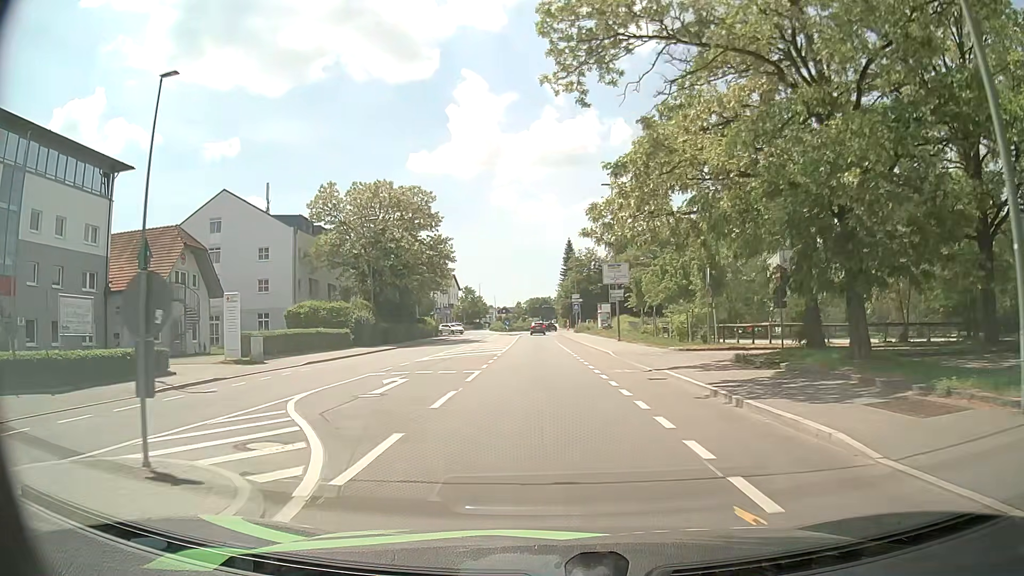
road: tertiary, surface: asphalt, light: Day
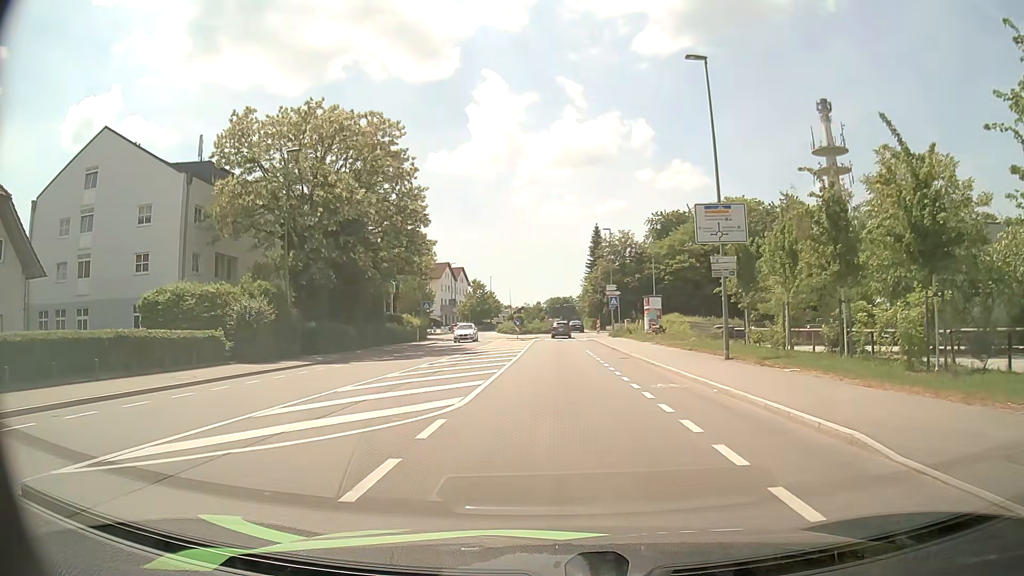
(-0.7, +22.3) m; -2°
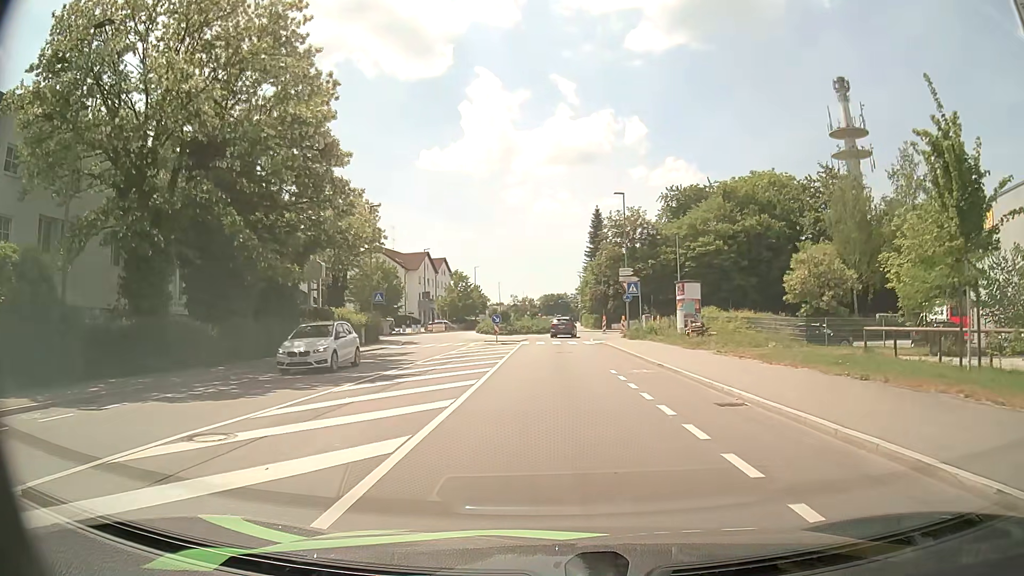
(-0.1, +16.7) m; 0°
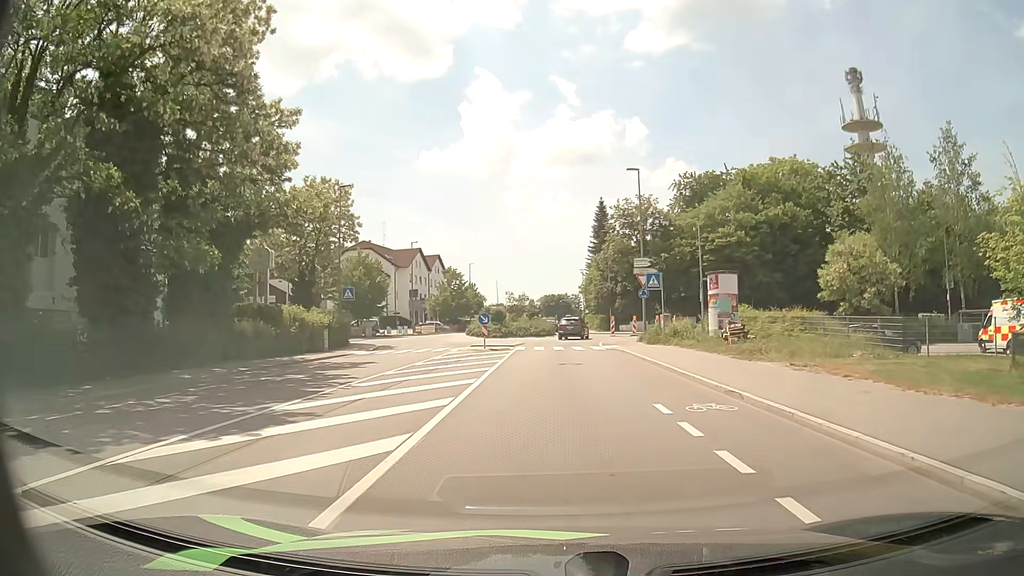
(0.0, +7.8) m; 0°
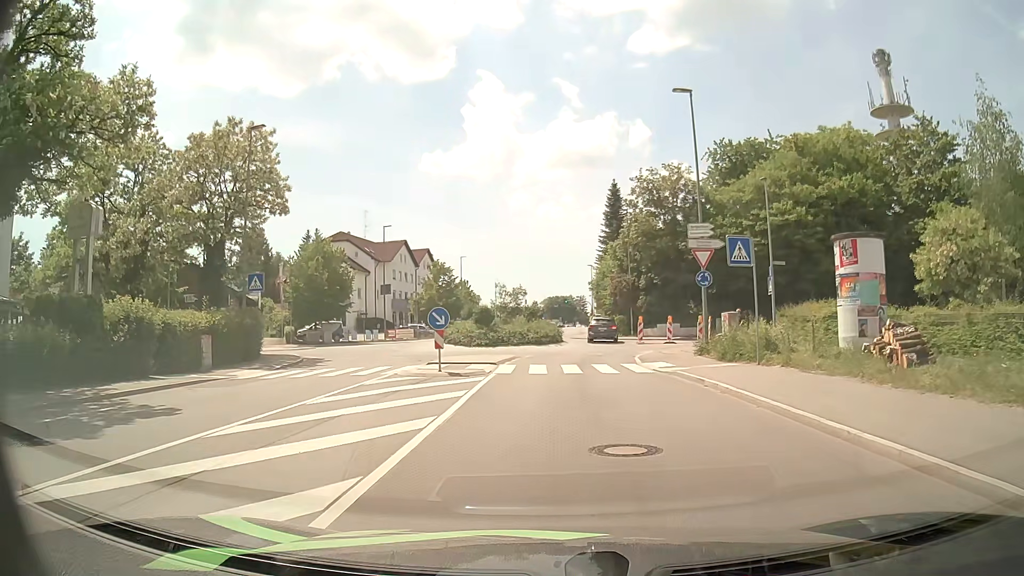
(-0.1, +14.4) m; 0°
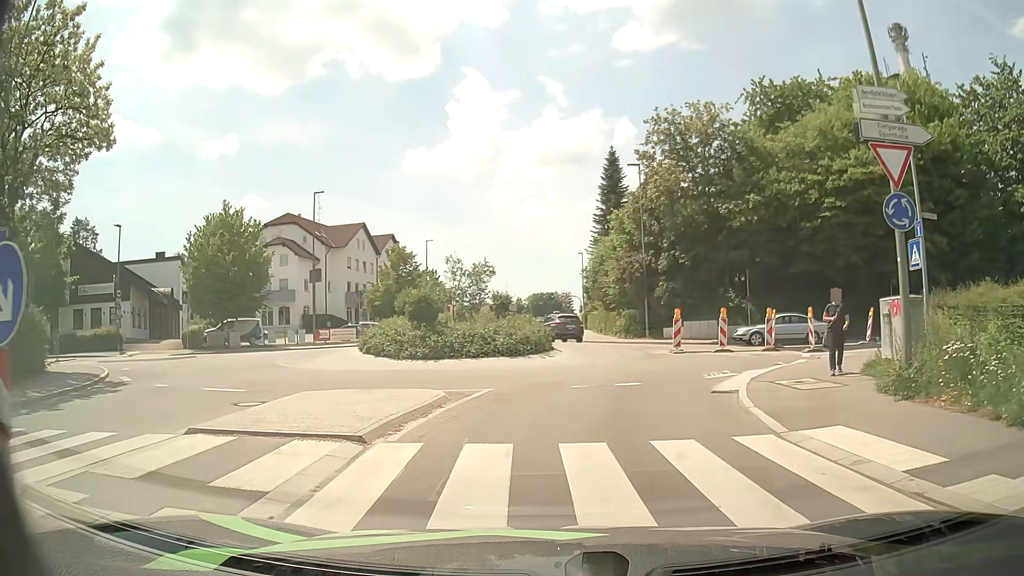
(-0.1, +15.1) m; 0°
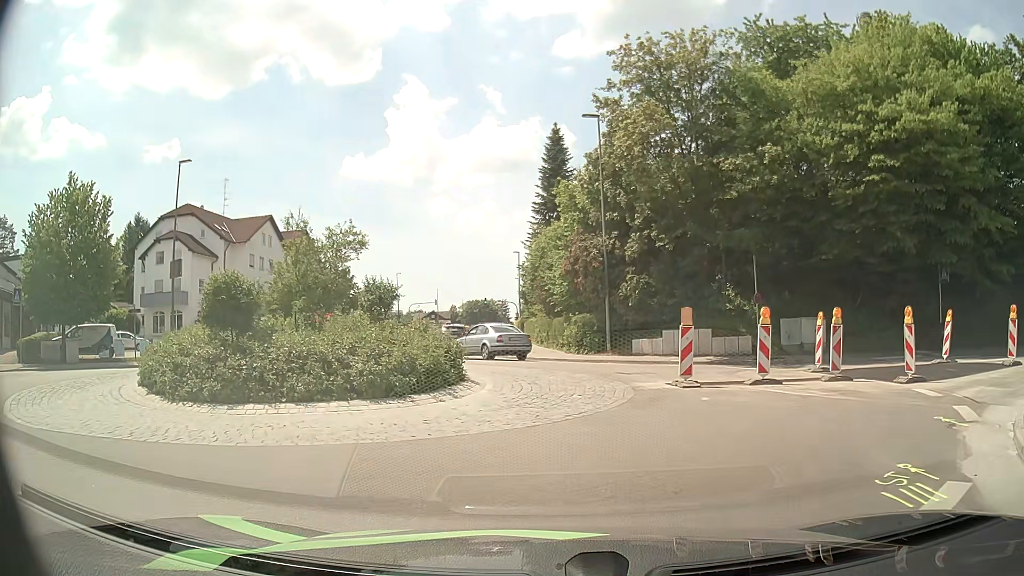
(+0.4, +11.0) m; +4°
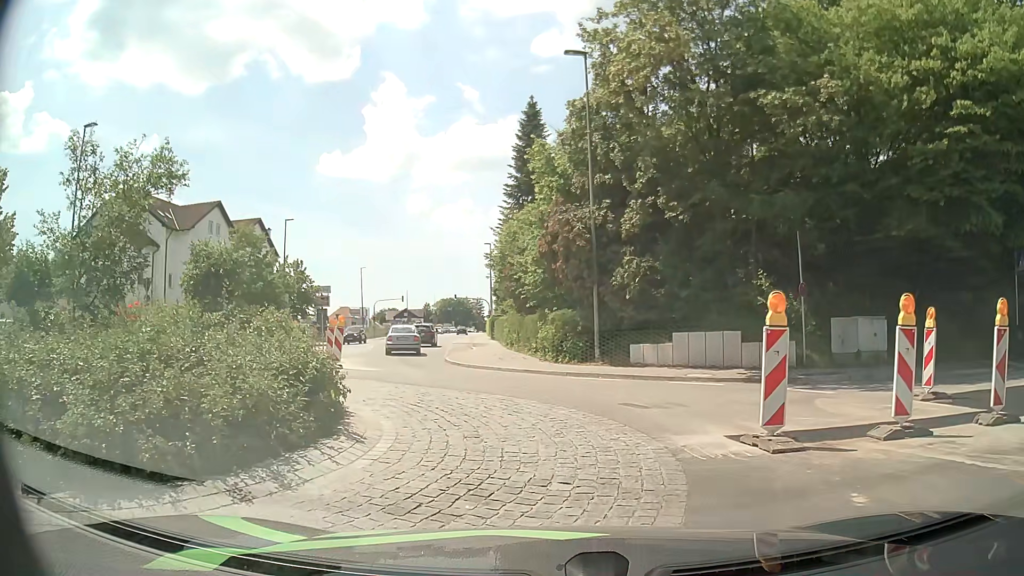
(+0.3, +7.1) m; +1°
(0, +10) (-3, +20) (-5, +29) (-7, +39) (-8, +49) (-8, +59) (-9, +69) (-10, +79) (-10, +89) (-11, +99) m
